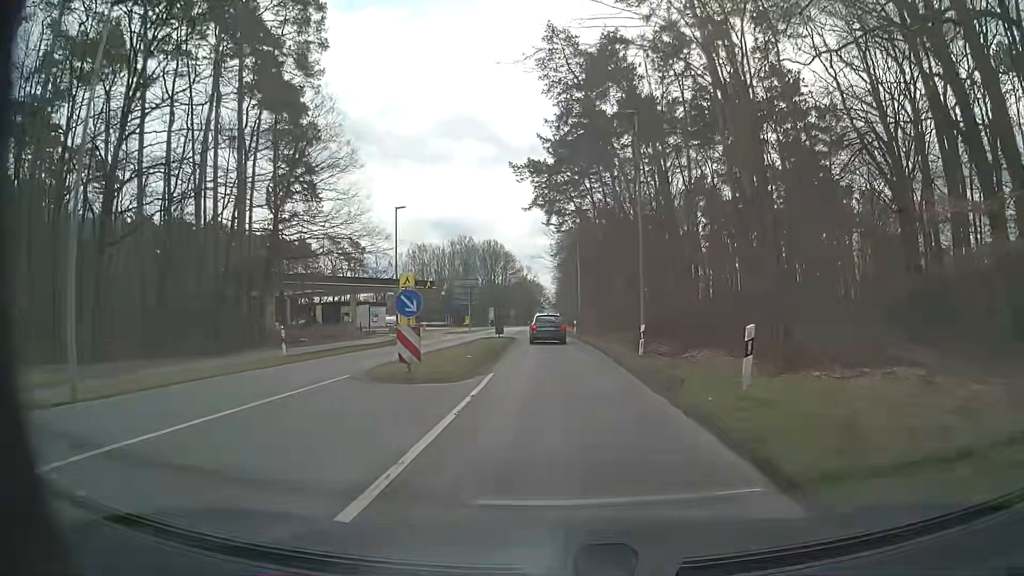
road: secondary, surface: asphalt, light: Day
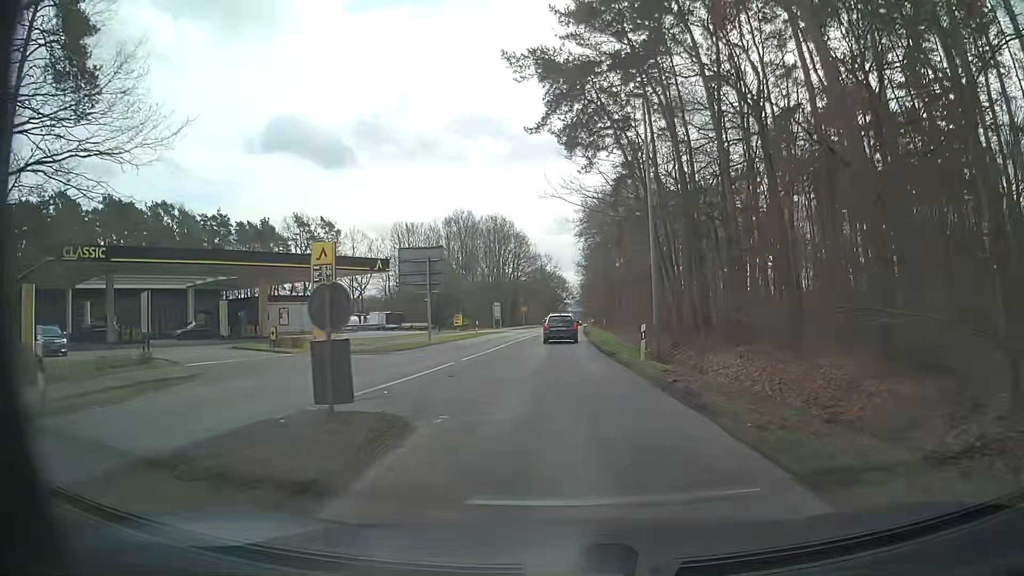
(-0.2, +31.8) m; -2°
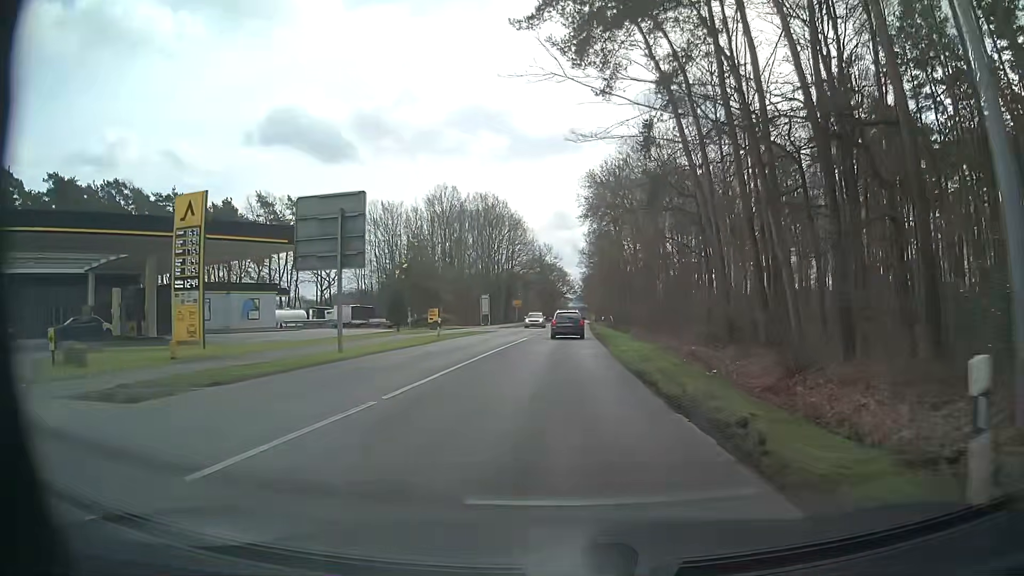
(+0.1, +16.2) m; +1°
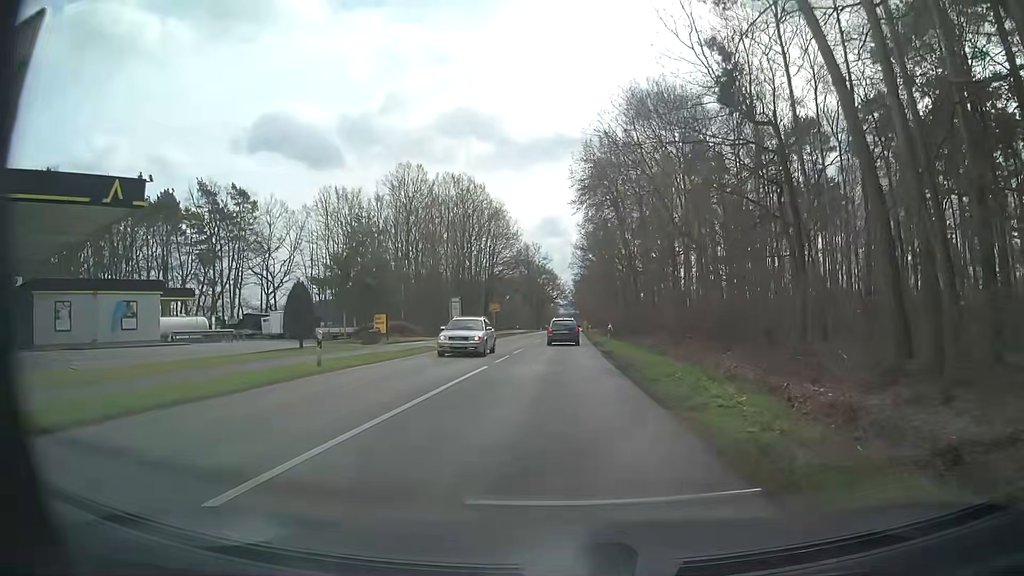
(+0.1, +16.5) m; +1°
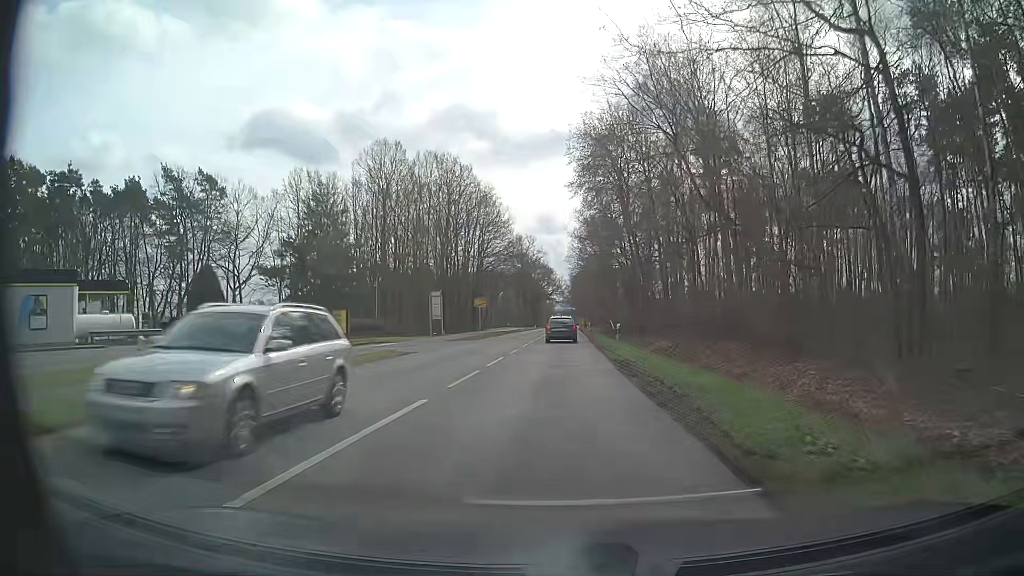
(0.0, +8.4) m; 0°
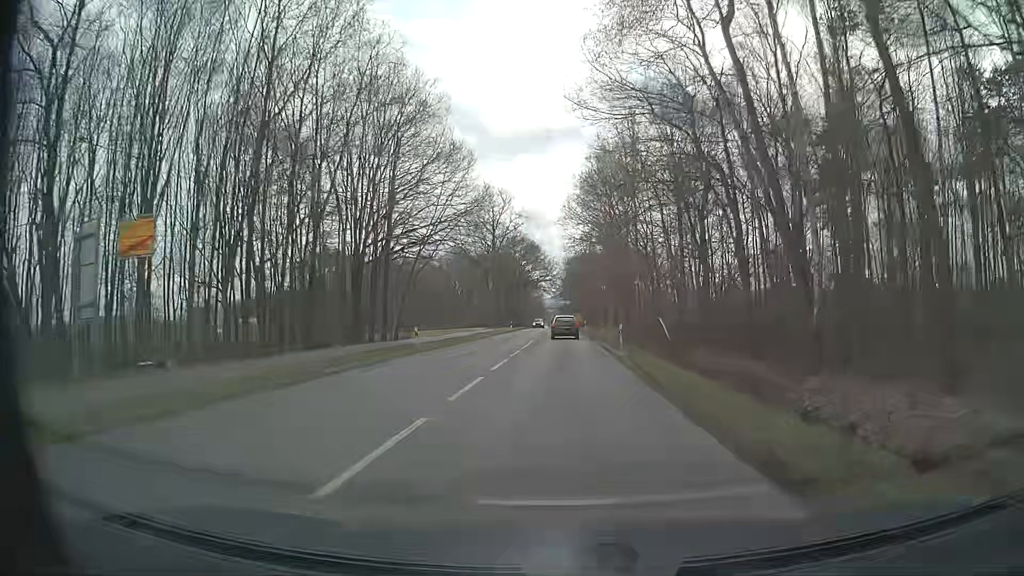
(+0.7, +44.6) m; +1°
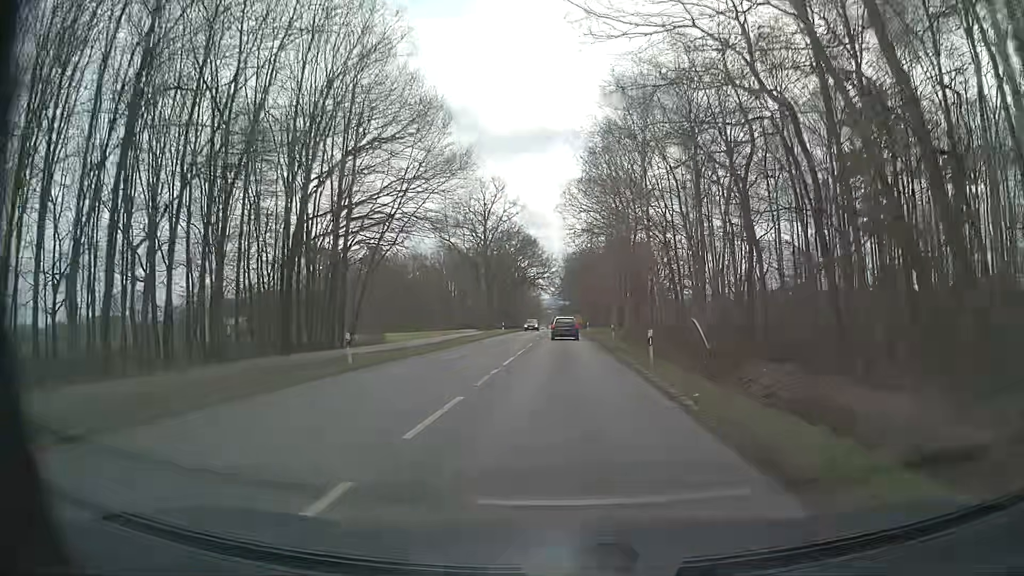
(0.0, +9.7) m; 0°
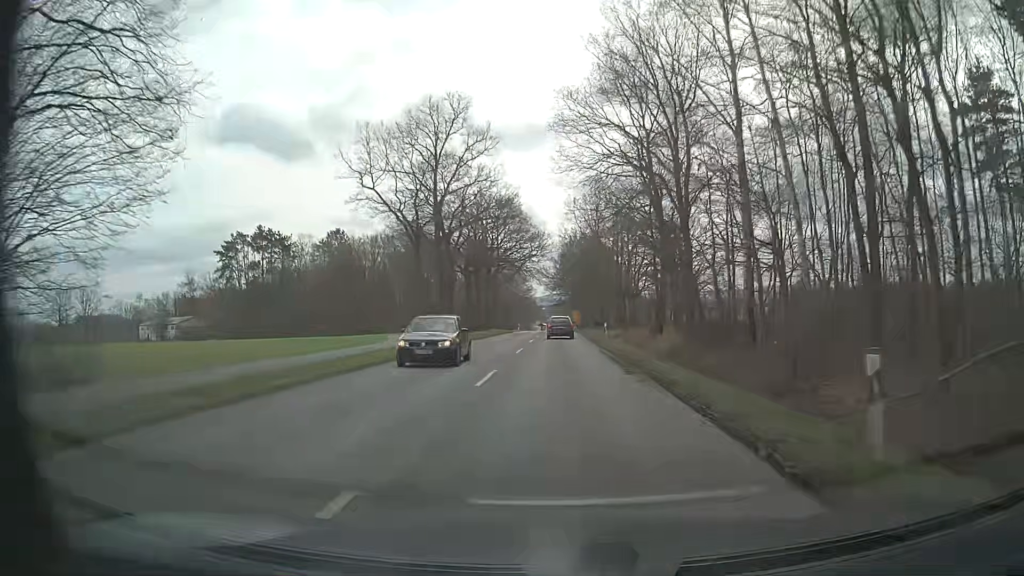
(+0.3, +30.7) m; +1°
(0, +10) (0, +20) (0, +30) (0, +40) (0, +50) (0, +60) (0, +70) (0, +80) (0, +90) (0, +100) m
